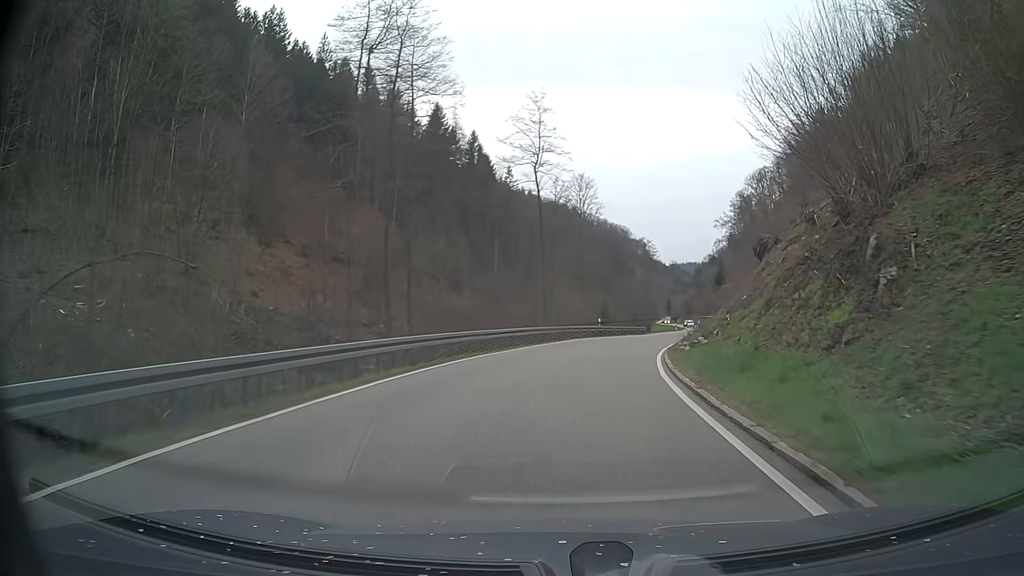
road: tertiary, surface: asphalt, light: Day
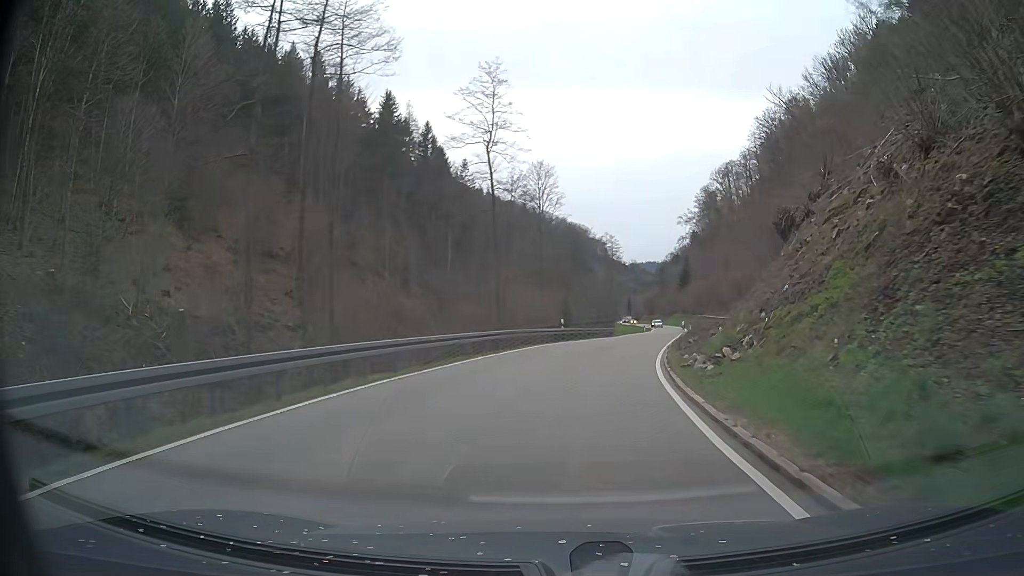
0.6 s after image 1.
(+0.3, +8.6) m; +3°
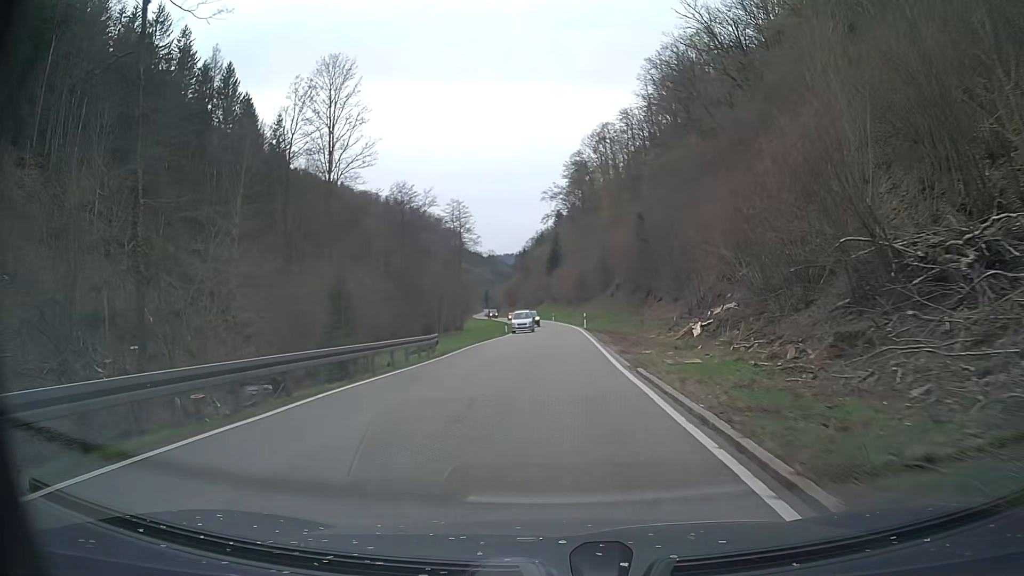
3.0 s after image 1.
(+5.2, +37.7) m; +13°
(0, +10) (0, +20) (0, +30) (0, +40) (+1, +50) (0, +60) (0, +70) (0, +80) (-1, +90) (-2, +100) m
